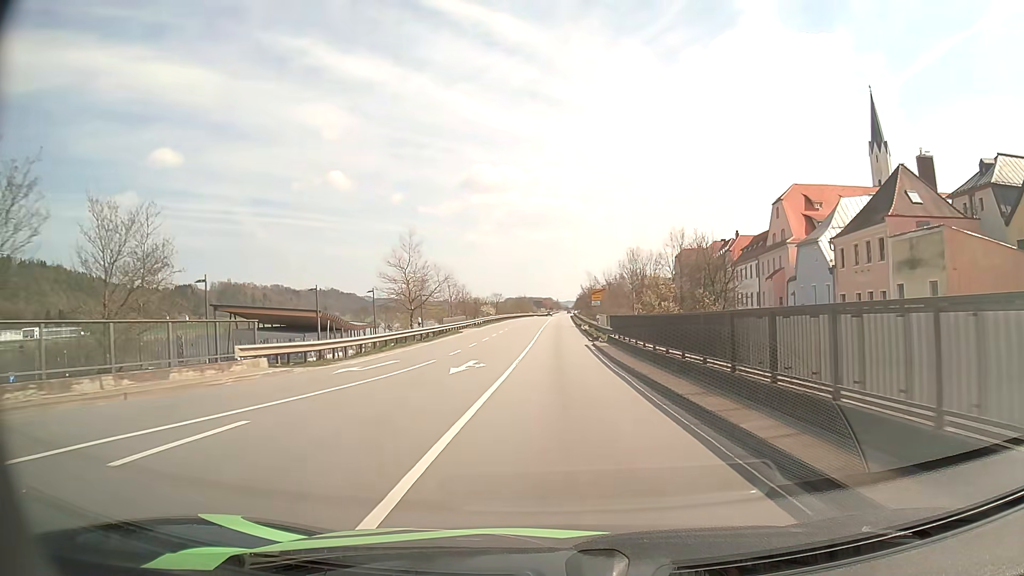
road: primary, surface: asphalt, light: Day
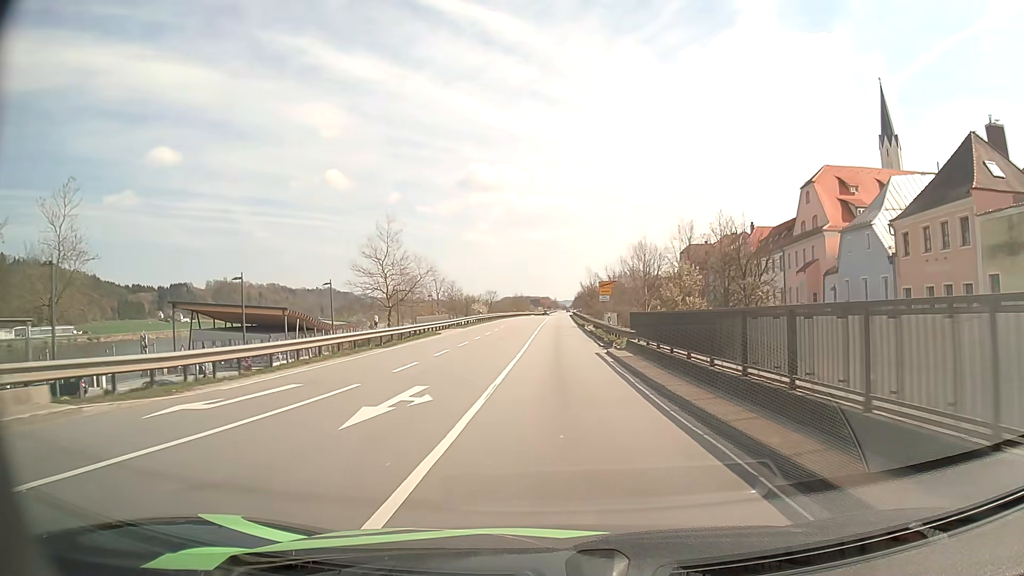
(0.0, +9.1) m; 0°
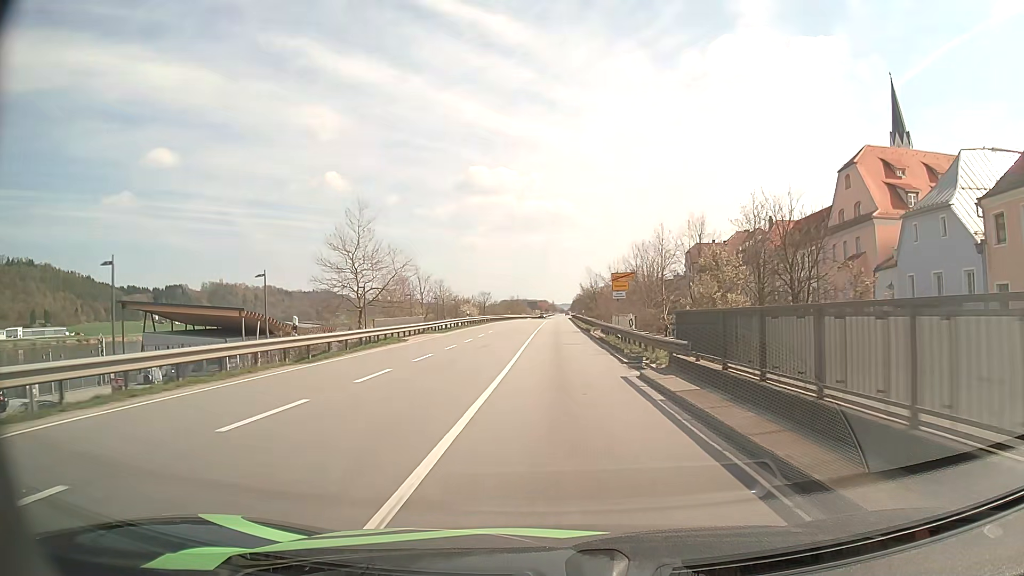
(0.0, +9.3) m; 0°
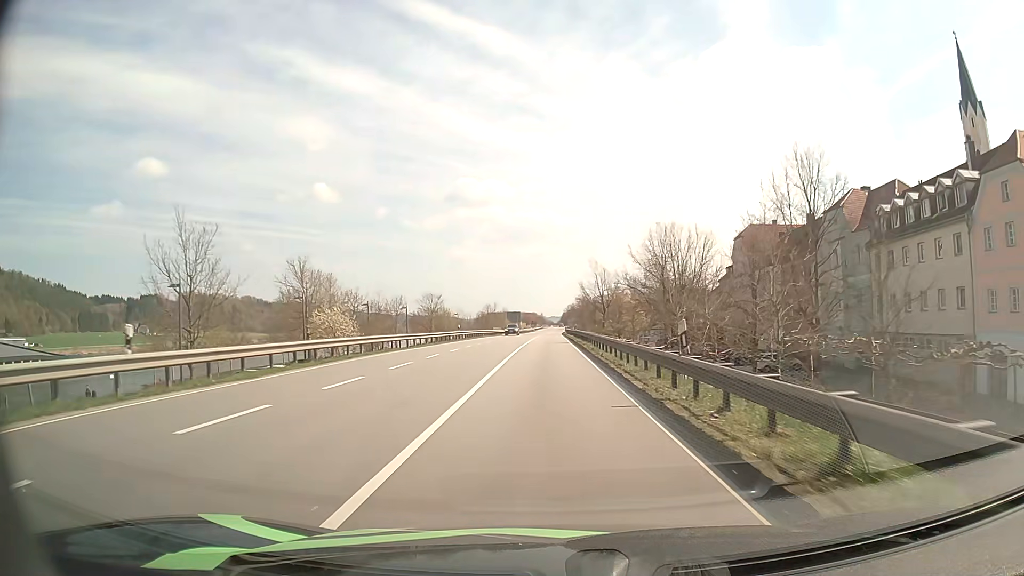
(+0.7, +48.0) m; +1°
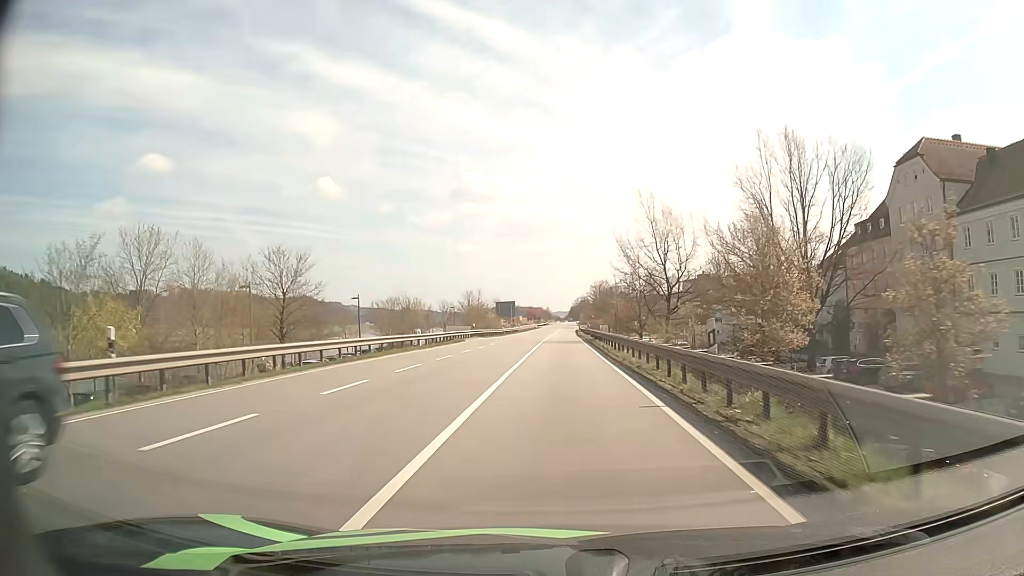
(-0.1, +49.1) m; 0°
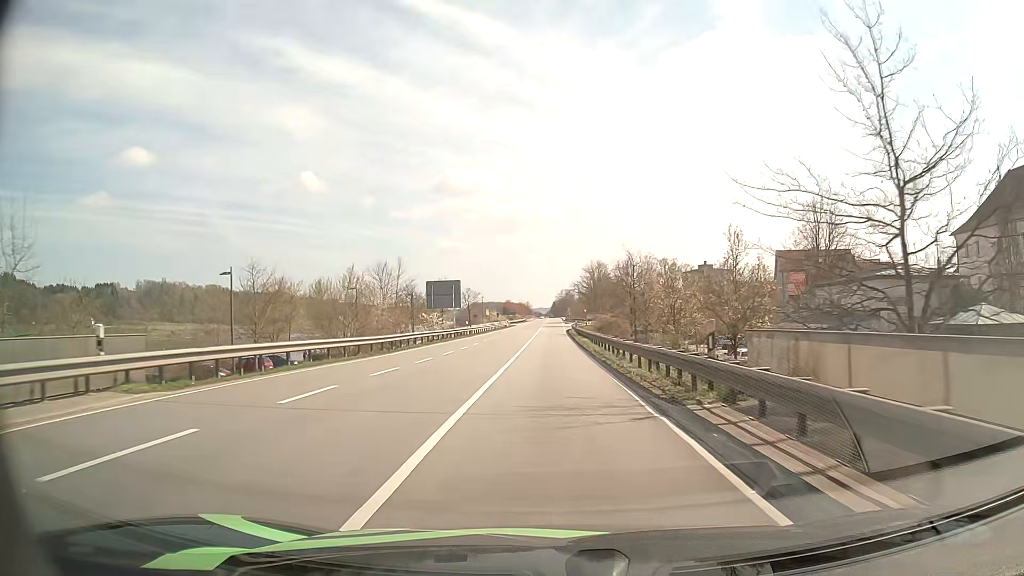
(+0.7, +49.6) m; +1°
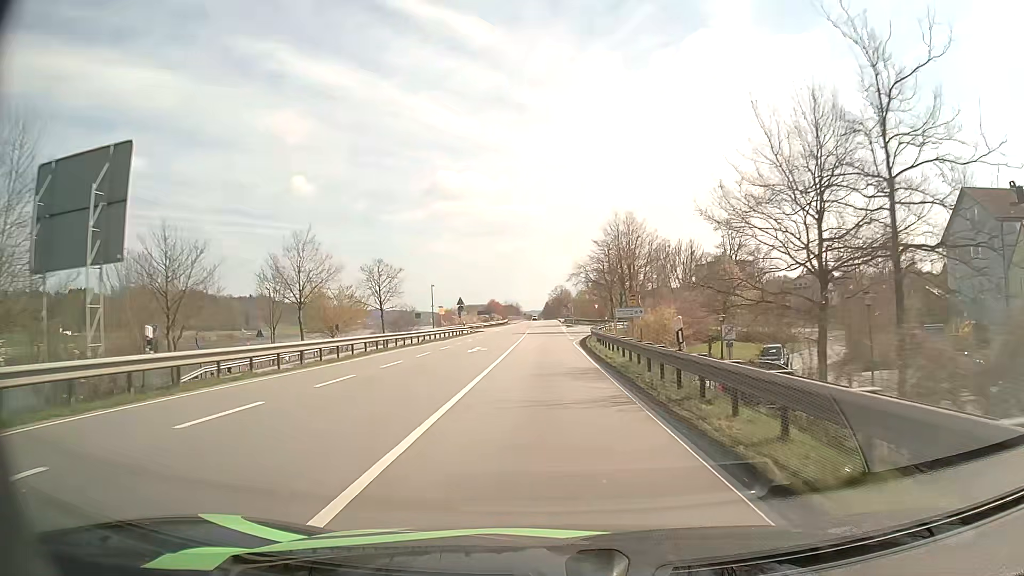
(+0.2, +50.8) m; +1°
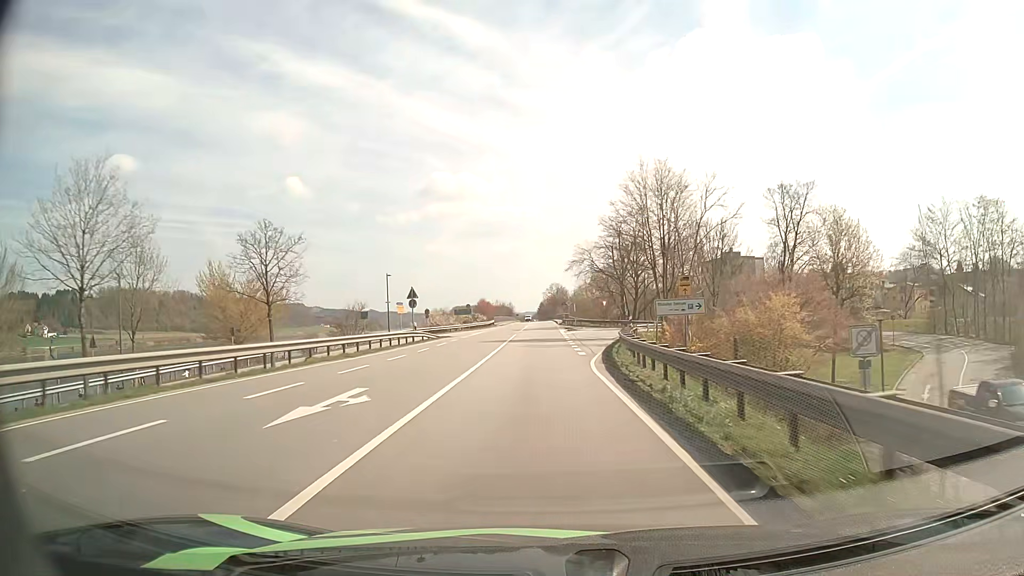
(+0.1, +20.7) m; 0°
(0, +10) (0, +20) (0, +30) (0, +40) (0, +50) (-1, +60) (-1, +70) (-1, +80) (-1, +90) (-1, +100) m
